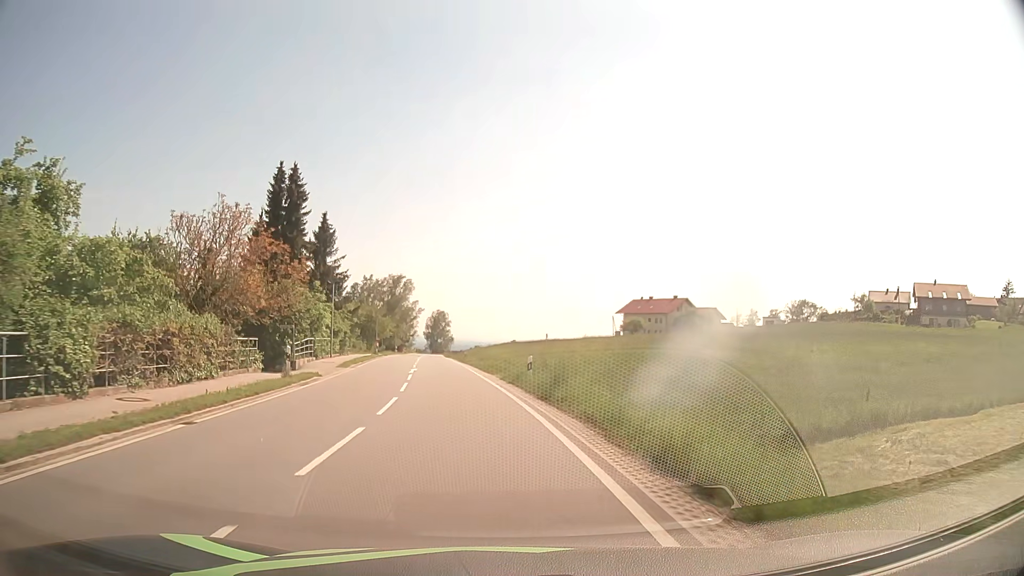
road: secondary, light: Day
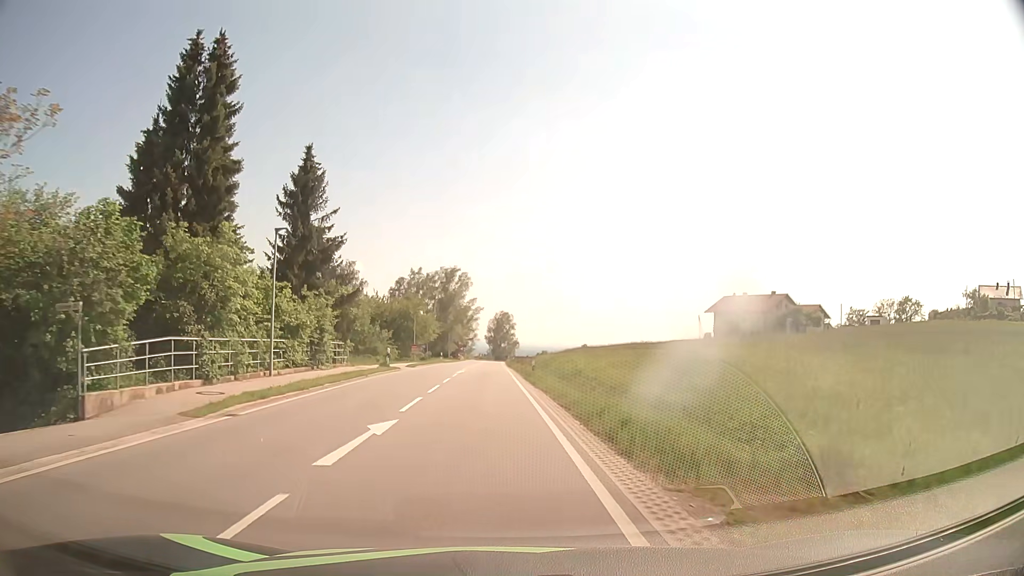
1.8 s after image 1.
(-1.4, +23.0) m; -6°
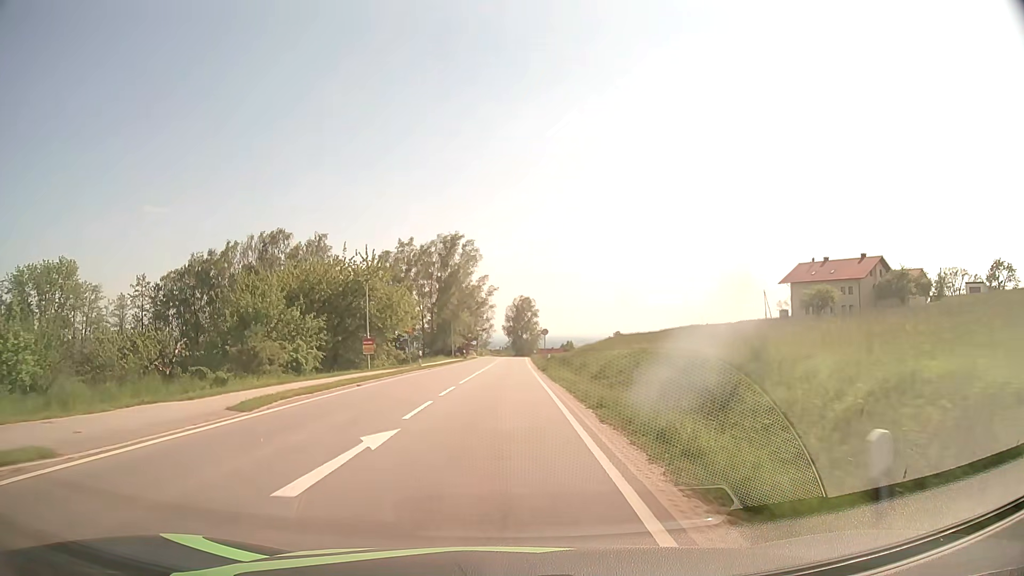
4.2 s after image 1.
(-0.4, +32.0) m; -2°
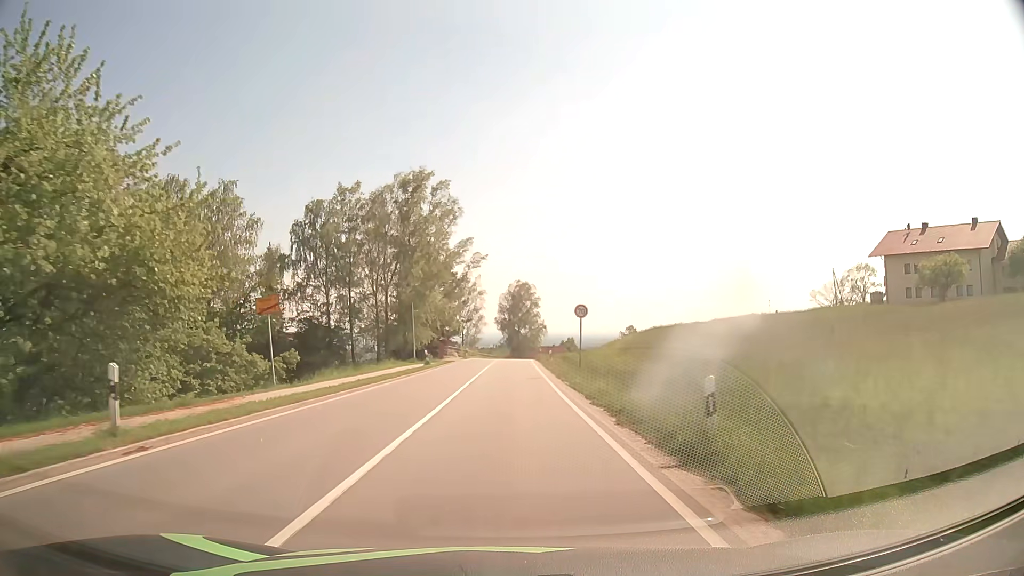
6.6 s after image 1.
(0.0, +32.5) m; 0°
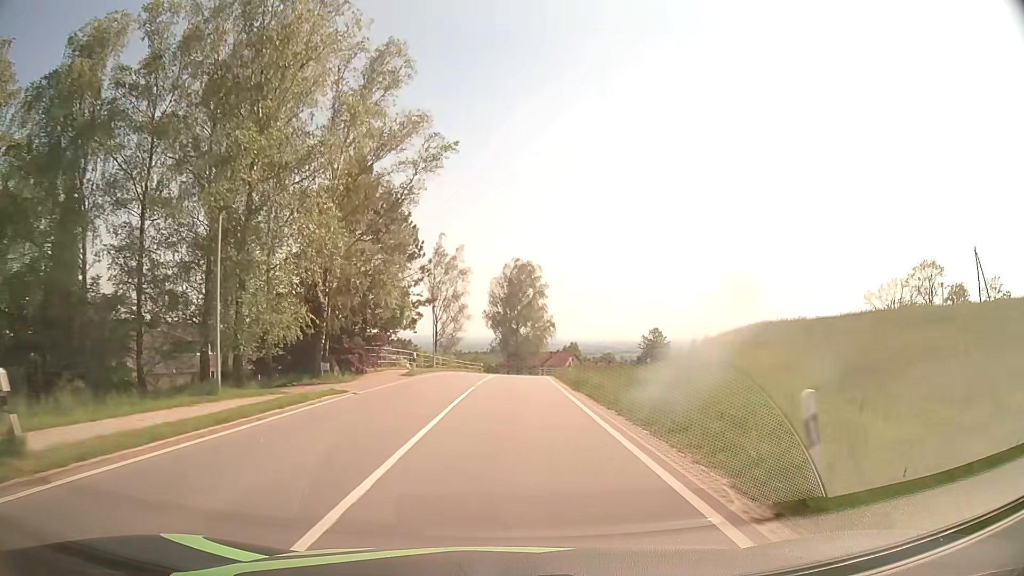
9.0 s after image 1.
(+0.1, +37.6) m; 0°
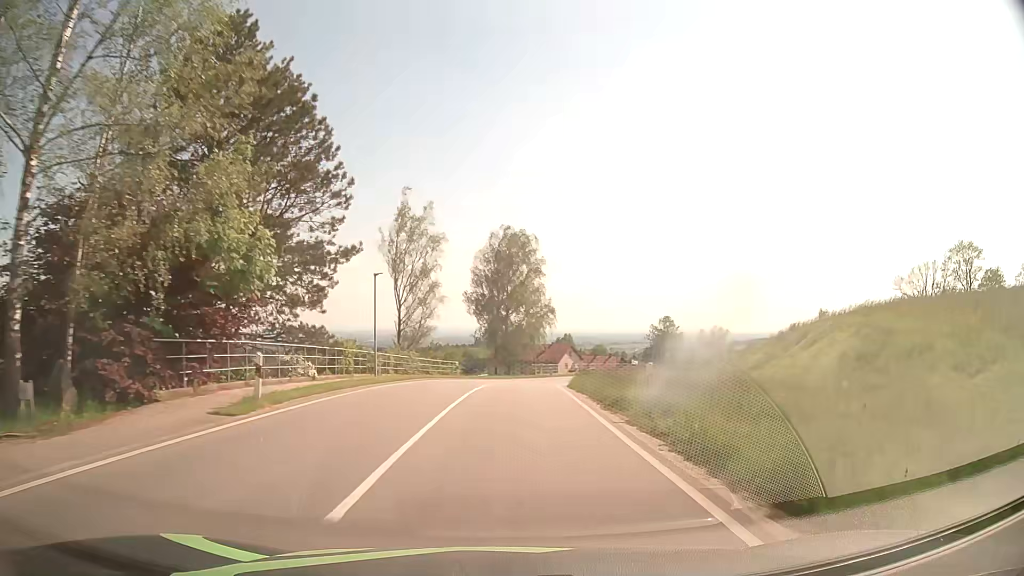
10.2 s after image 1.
(+0.2, +20.4) m; +1°
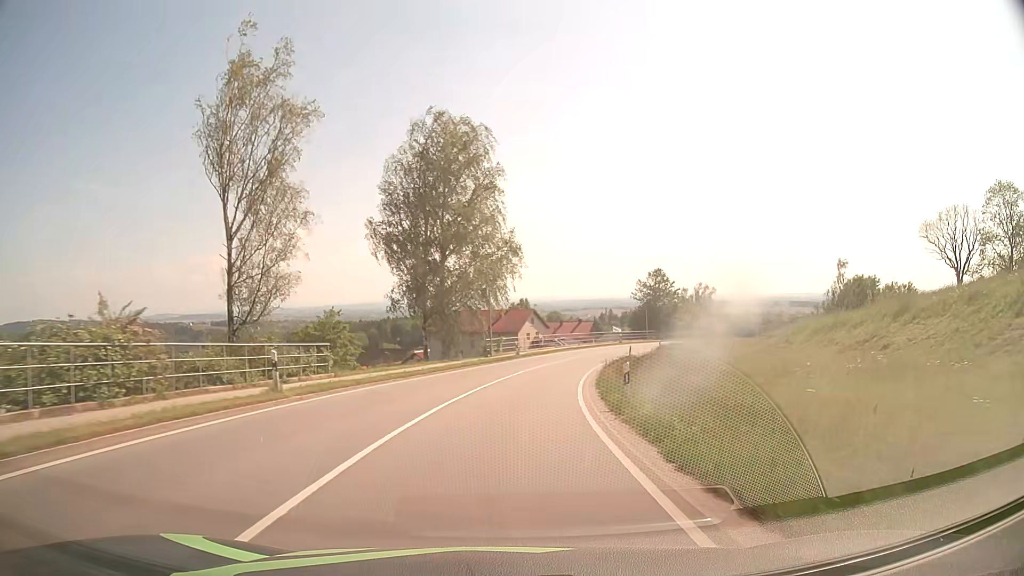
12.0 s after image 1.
(+0.9, +29.9) m; +4°
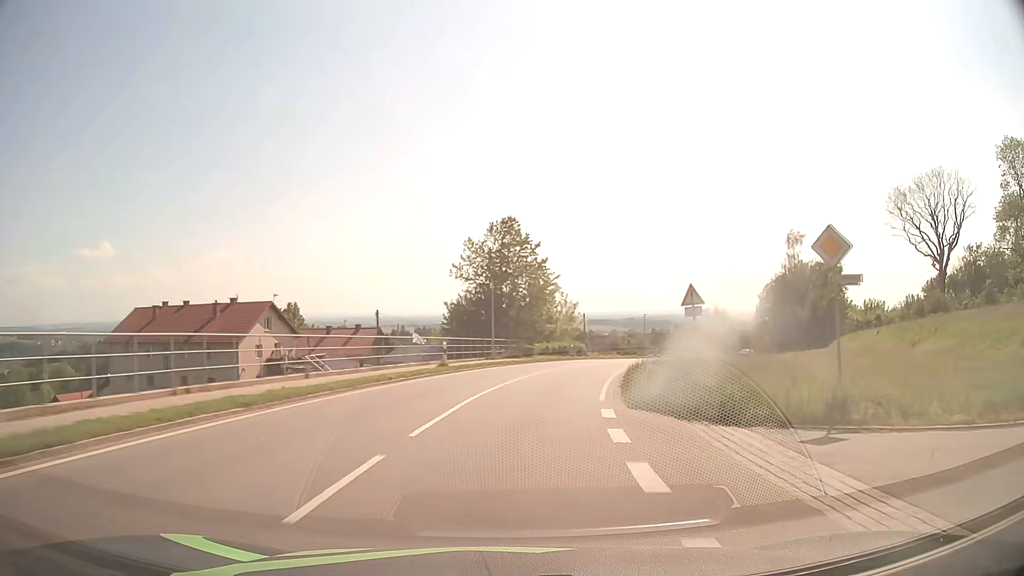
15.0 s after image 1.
(+6.6, +50.2) m; +16°
(+1, +10) (+2, +20) (+4, +30) (+7, +39) (+10, +49) (+14, +58) (+19, +67) (+24, +75) (+29, +84) (+35, +92) m
